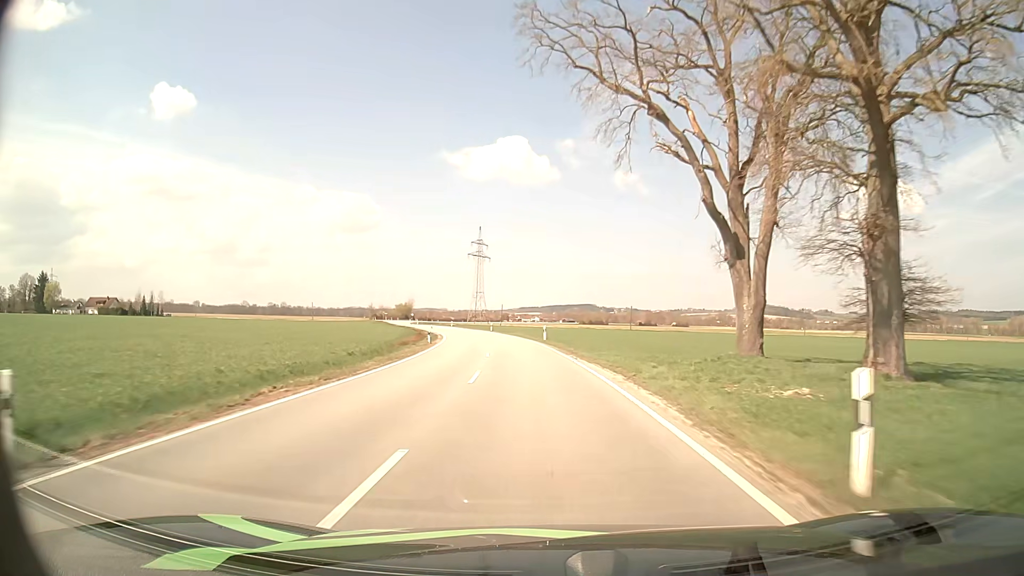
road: tertiary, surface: asphalt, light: Day
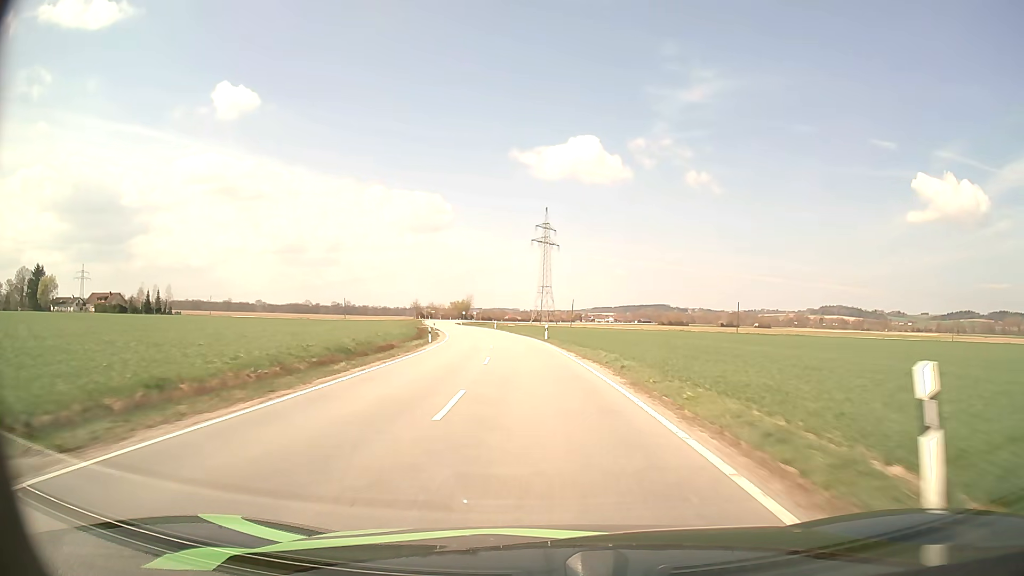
(-2.2, +42.5) m; -6°
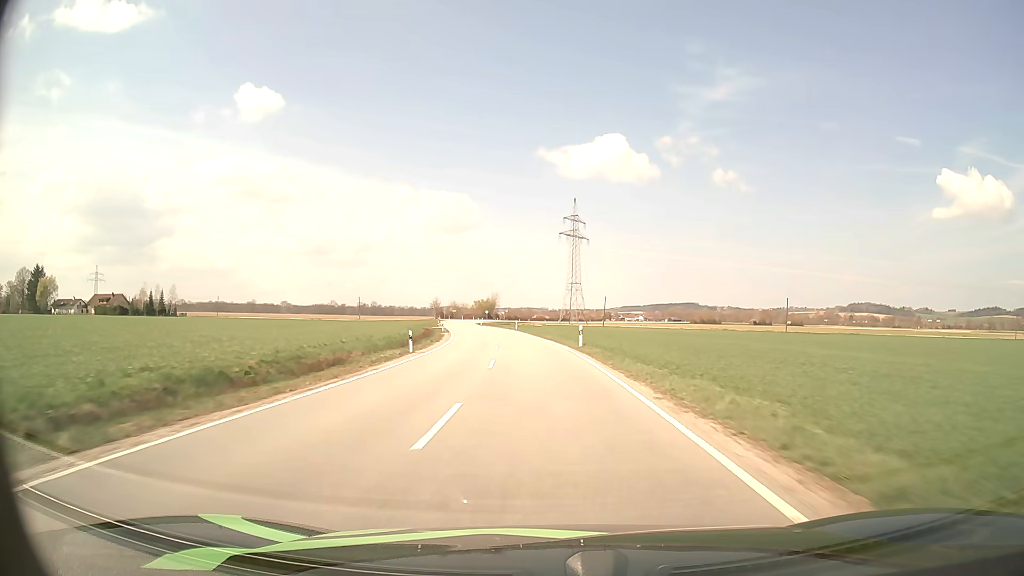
(-0.4, +14.2) m; -3°
